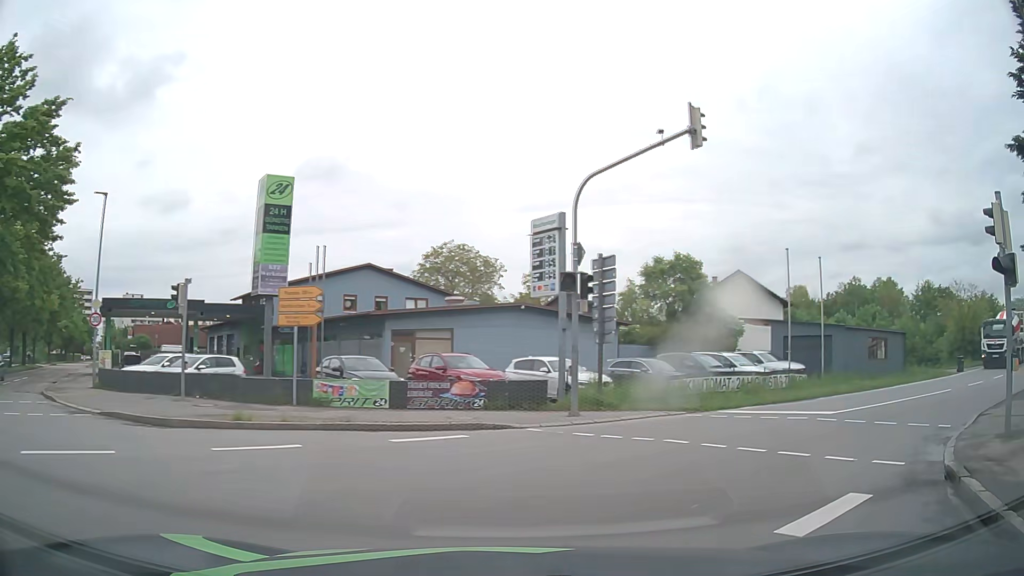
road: tertiary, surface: asphalt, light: Day
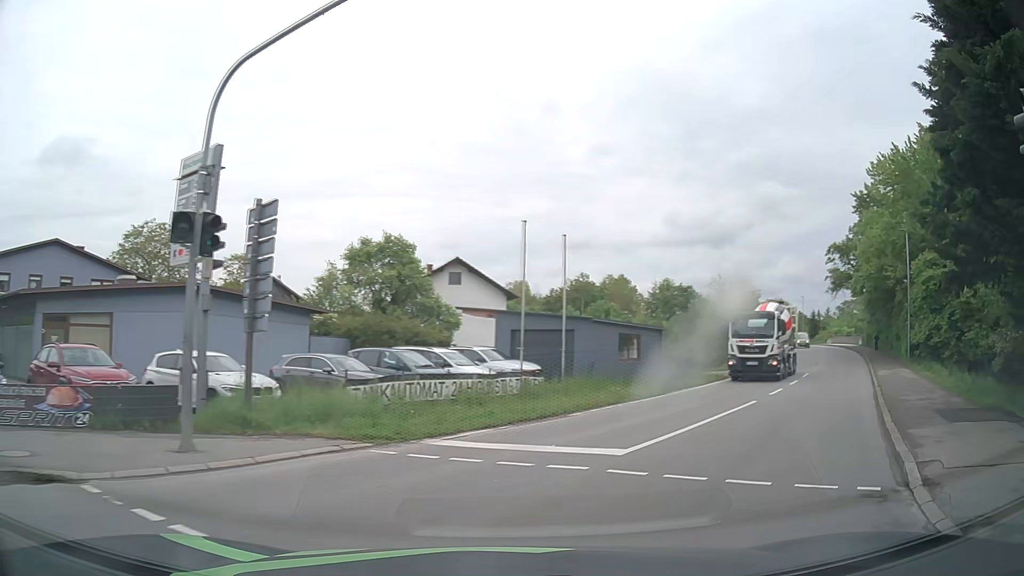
(+1.3, +6.2) m; +24°
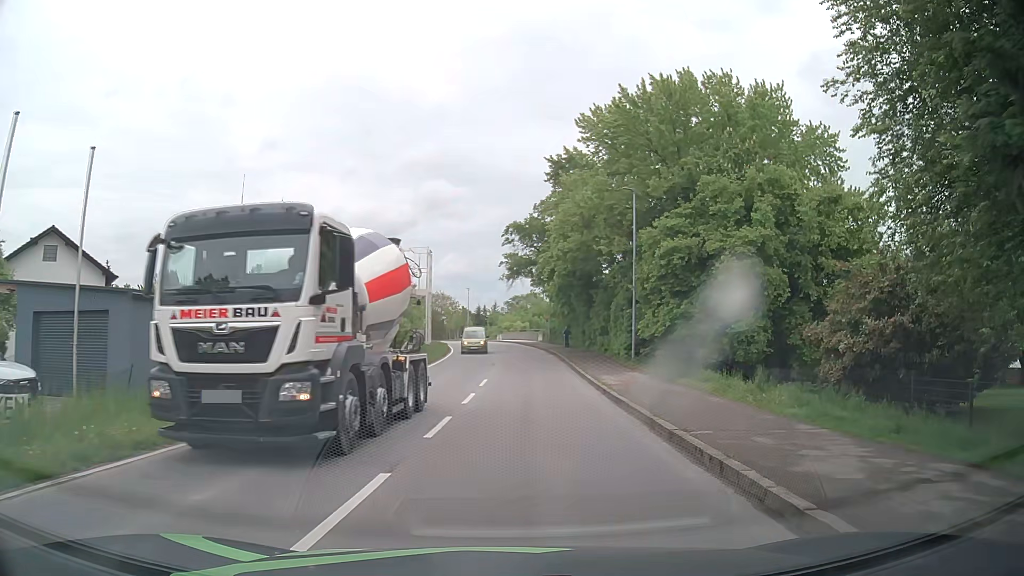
(+3.6, +11.3) m; +26°
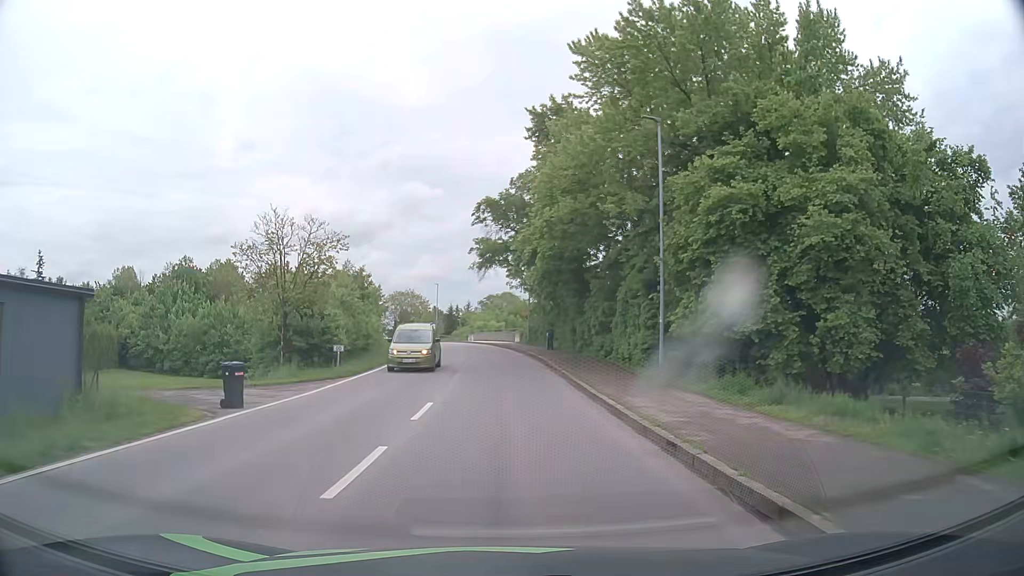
(+0.6, +10.7) m; +4°
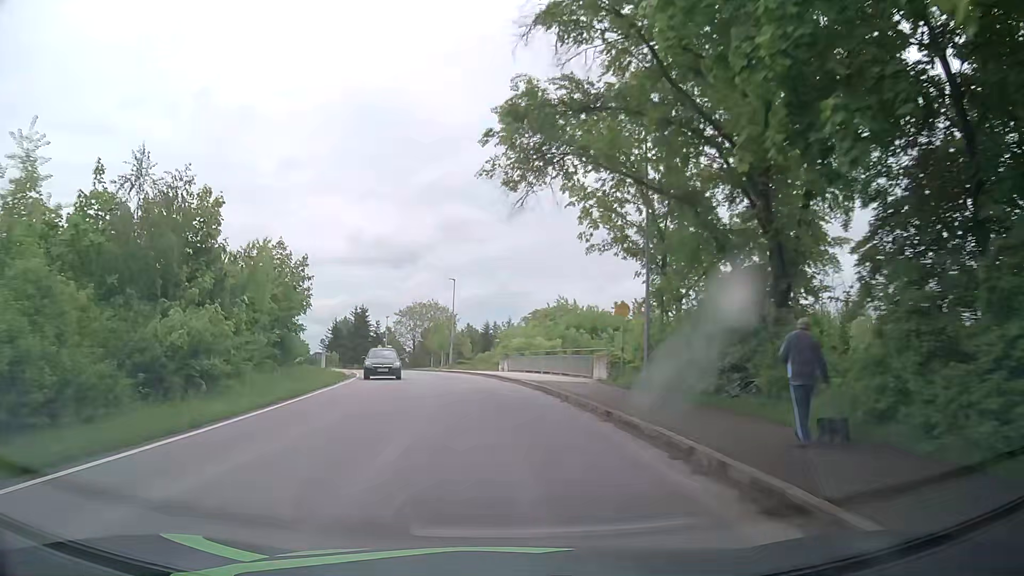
(-1.2, +36.1) m; -5°
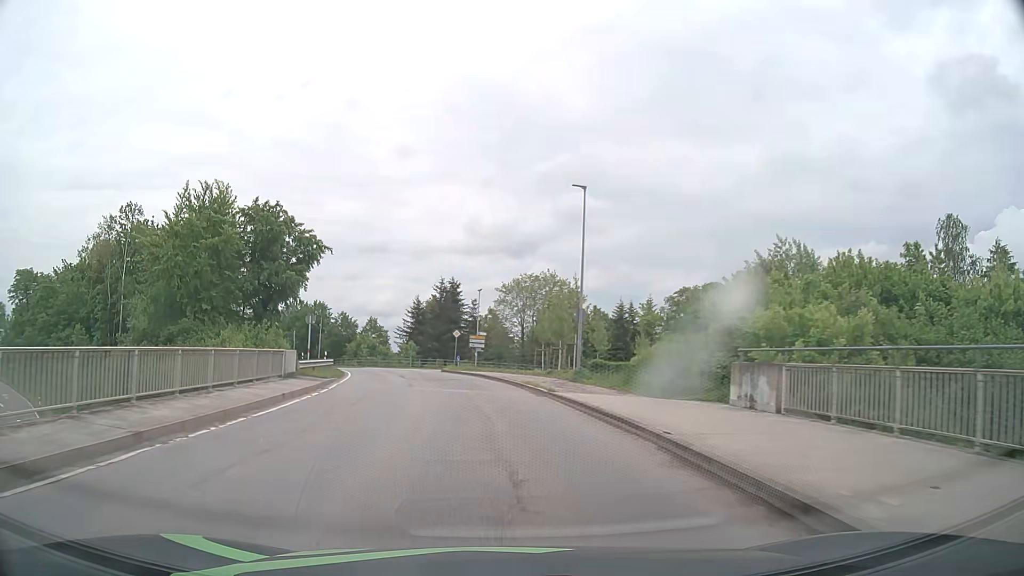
(-2.6, +33.1) m; -10°
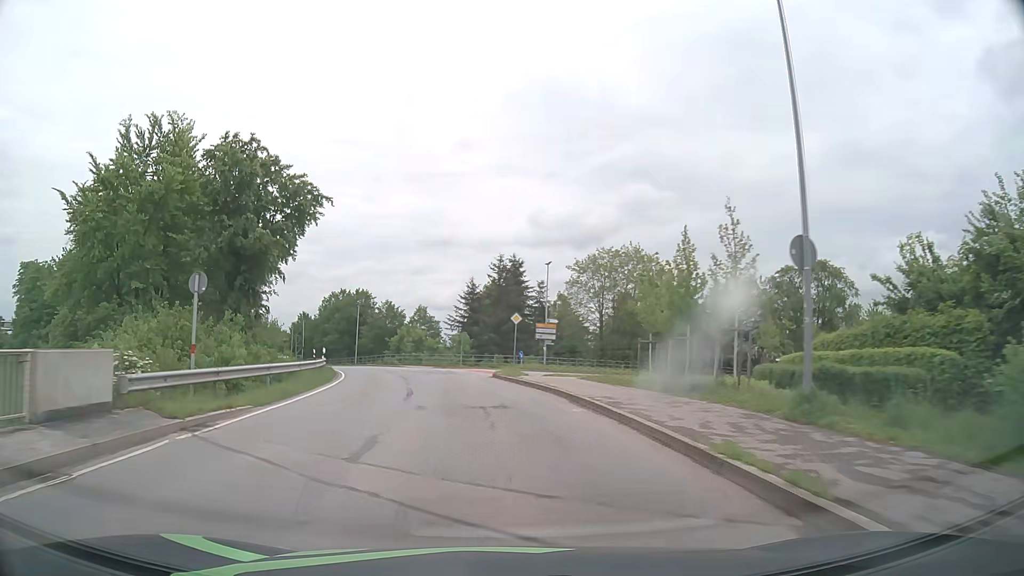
(-0.7, +16.8) m; -5°
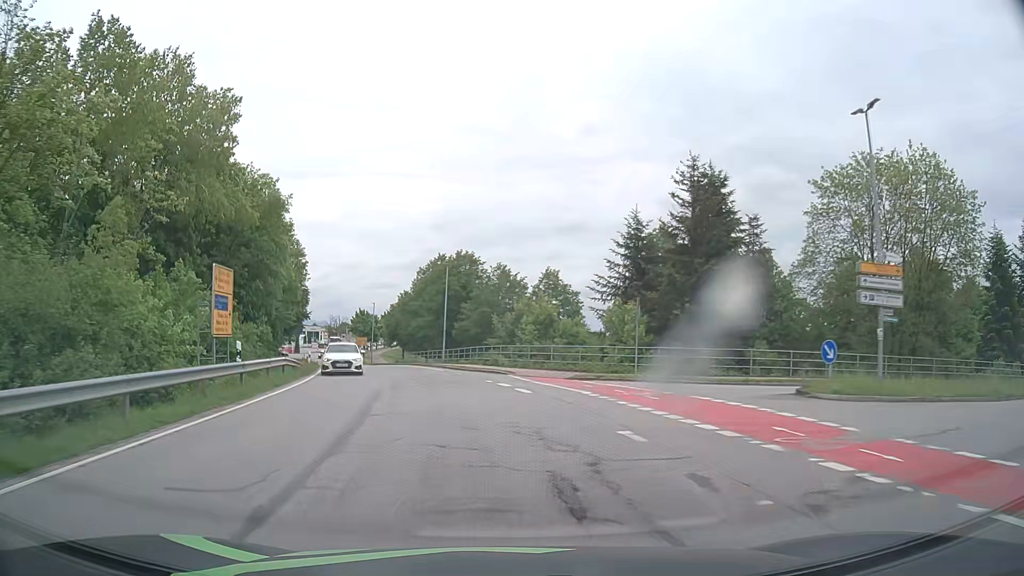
(-3.5, +33.7) m; -11°
(0, +10) (-2, +20) (-3, +30) (-6, +39) (-9, +49) (-11, +59) (-14, +68) (-17, +78) (-20, +87) (-24, +97) m
